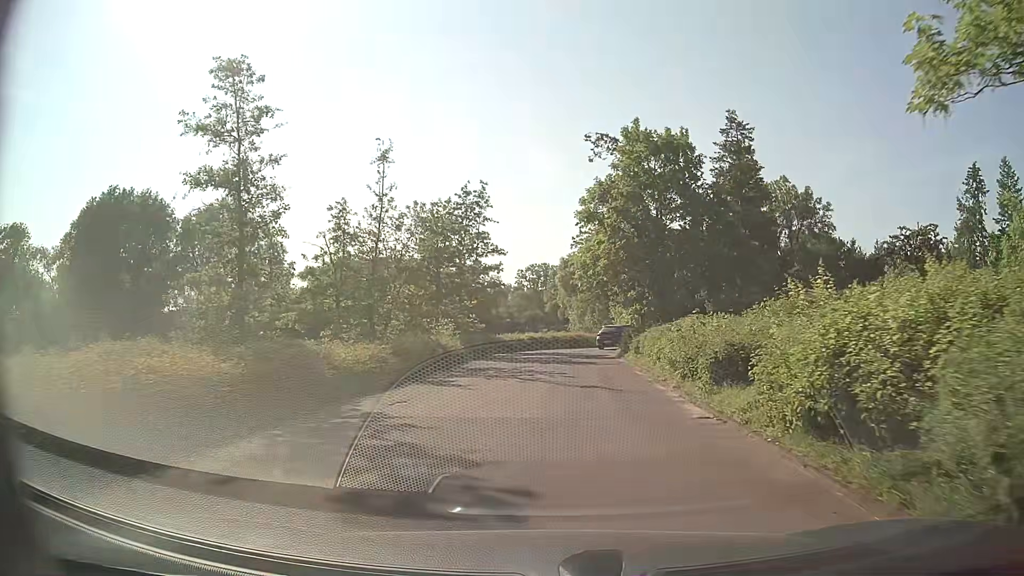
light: Day
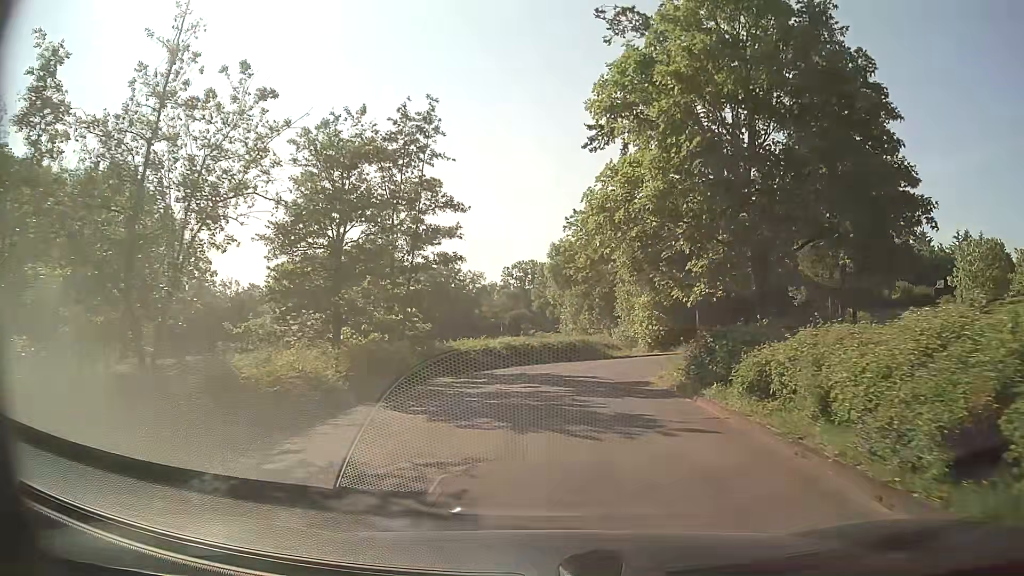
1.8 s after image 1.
(+0.1, +15.4) m; +1°
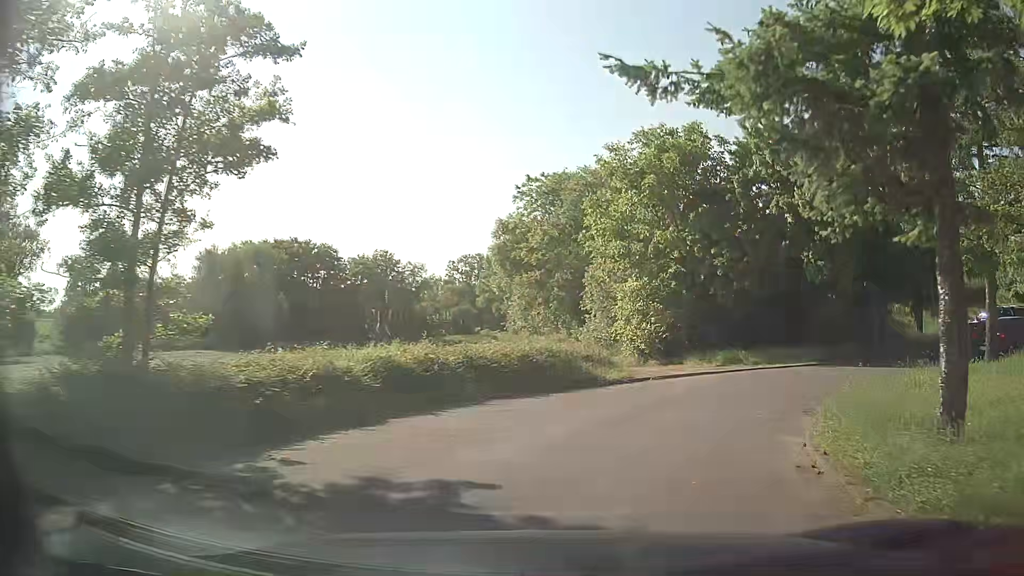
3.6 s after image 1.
(+0.3, +14.2) m; +4°
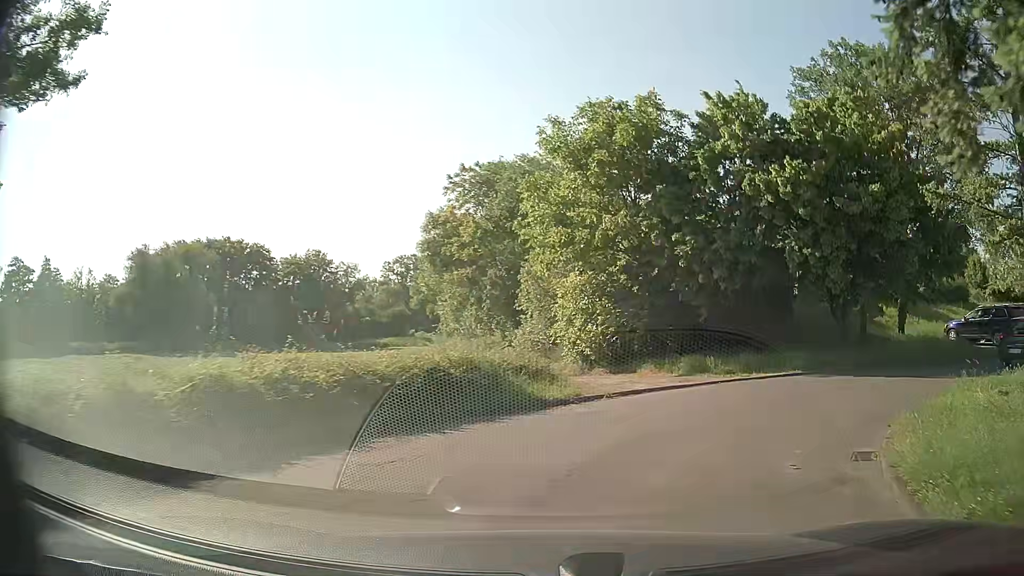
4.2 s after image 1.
(+0.2, +4.0) m; +5°
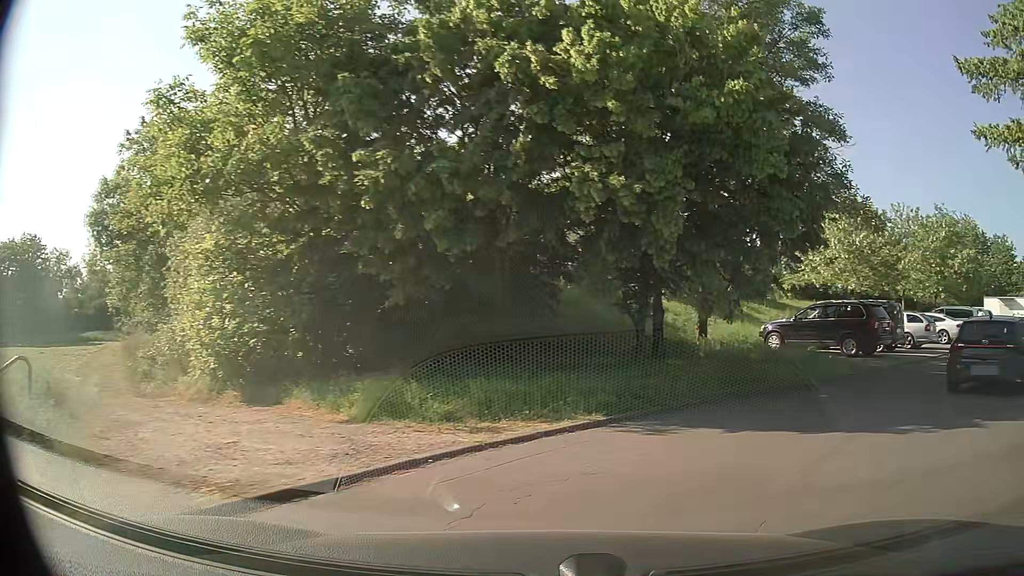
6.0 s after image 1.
(+1.7, +9.2) m; +26°
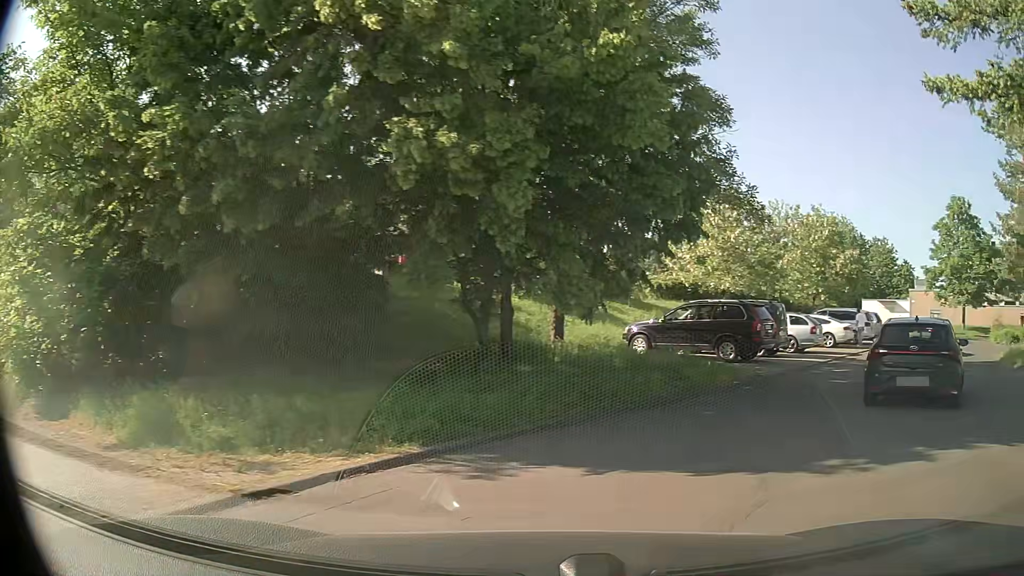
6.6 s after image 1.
(+0.2, +2.2) m; +12°
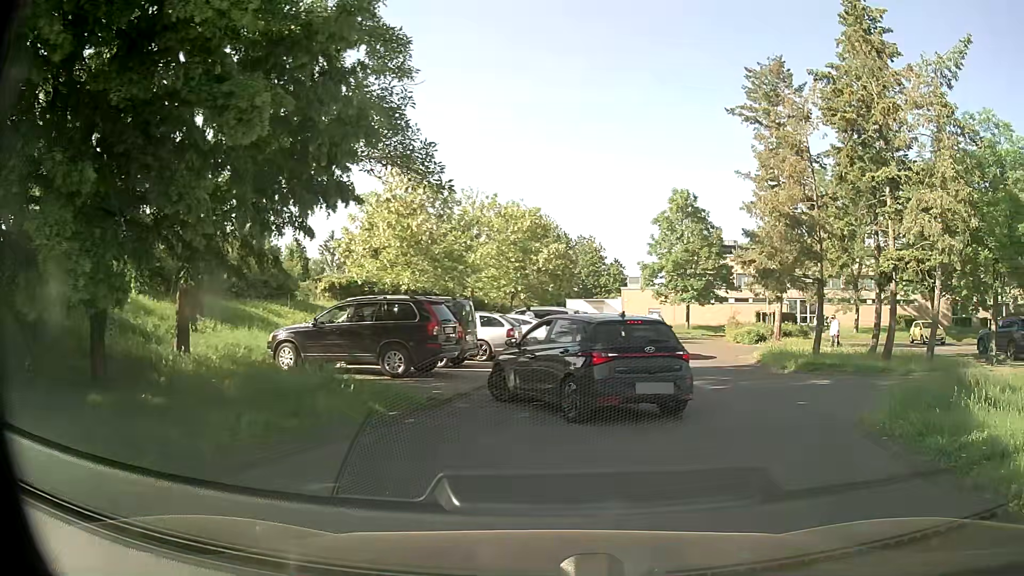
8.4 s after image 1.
(+1.0, +4.4) m; +25°
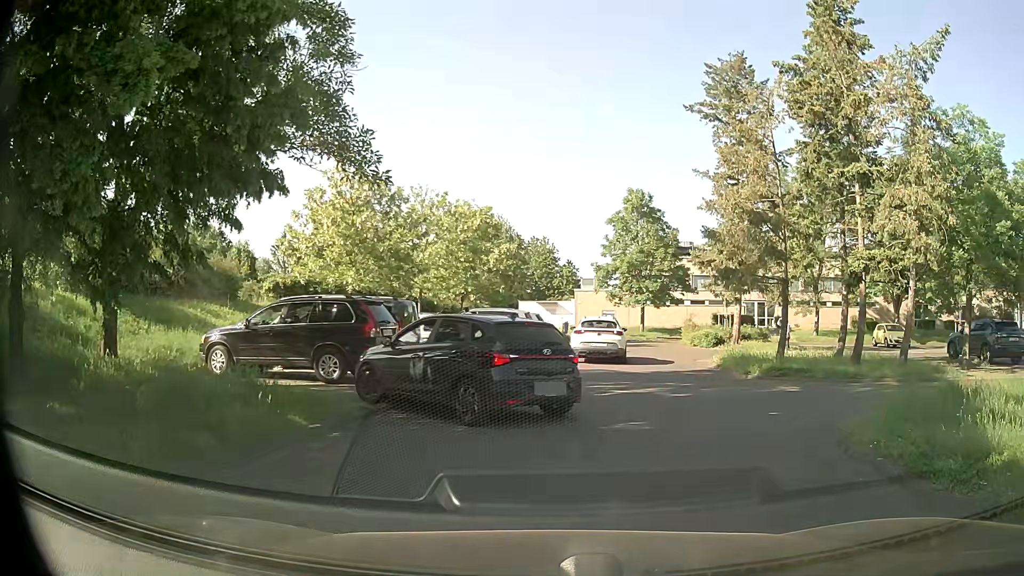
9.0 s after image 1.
(0.0, +1.1) m; +3°
